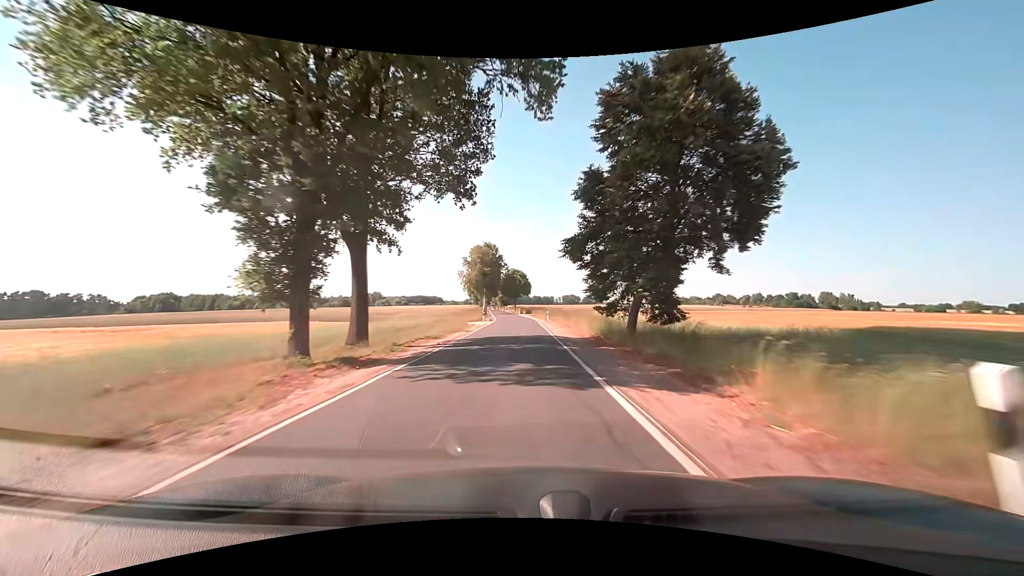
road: tertiary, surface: asphalt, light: Day
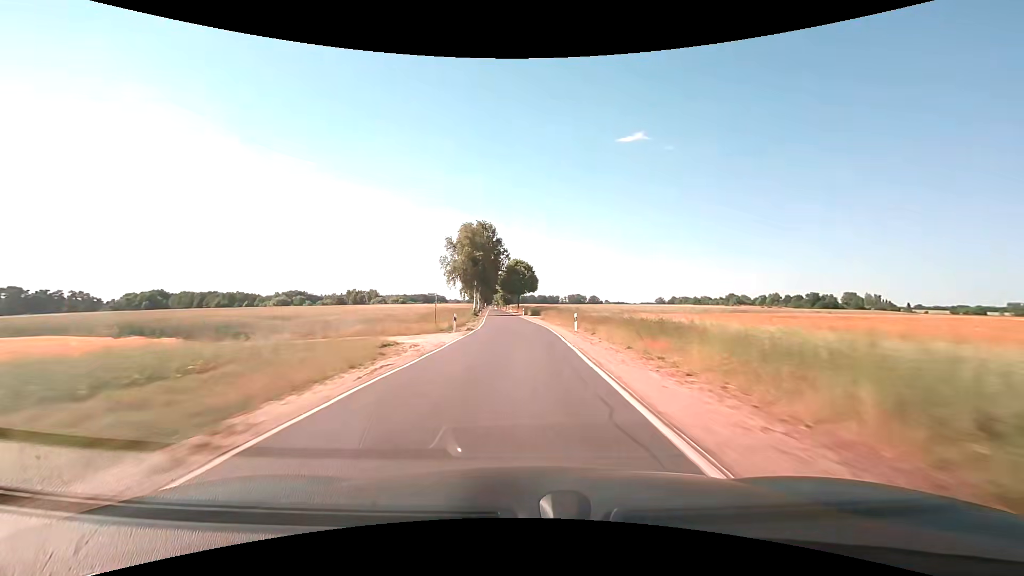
(-0.2, +25.8) m; -1°
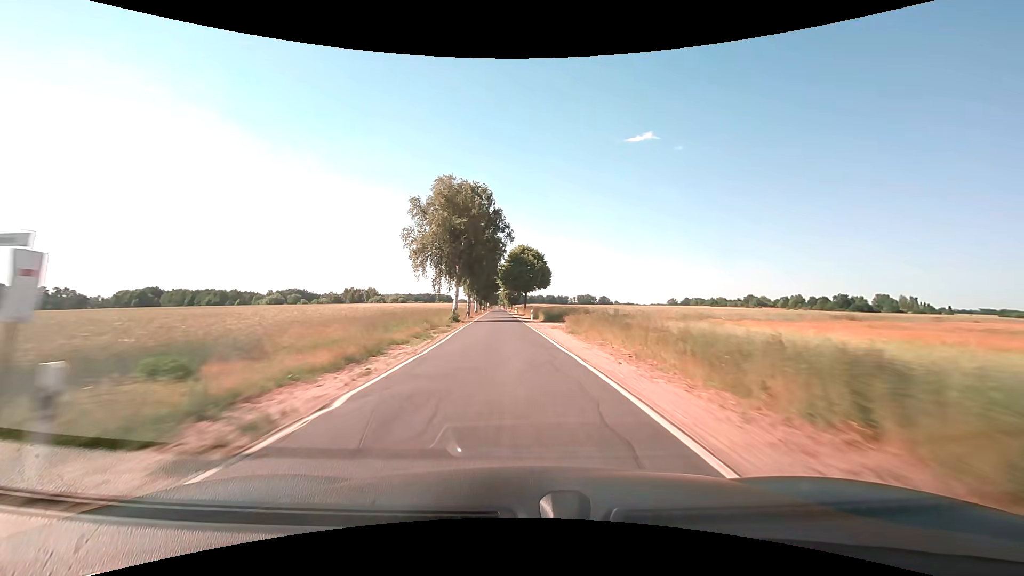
(-0.1, +25.9) m; -1°
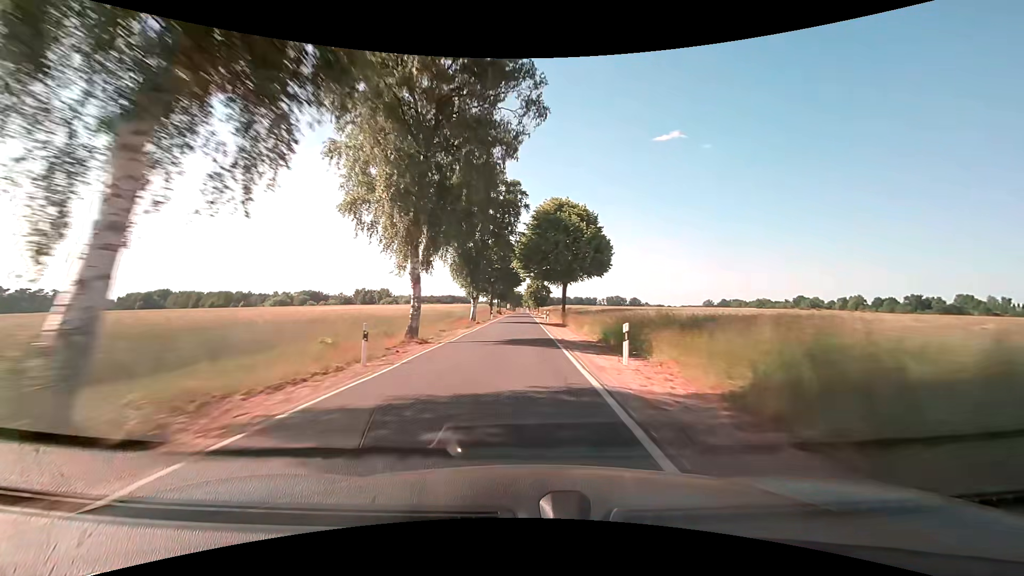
(-1.2, +39.1) m; -3°
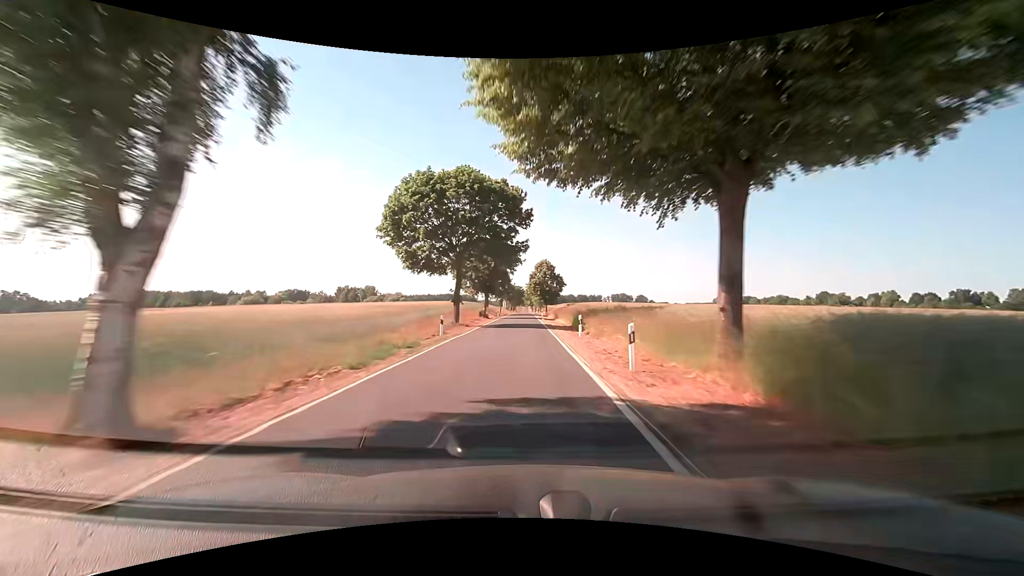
(+0.1, +39.4) m; 0°
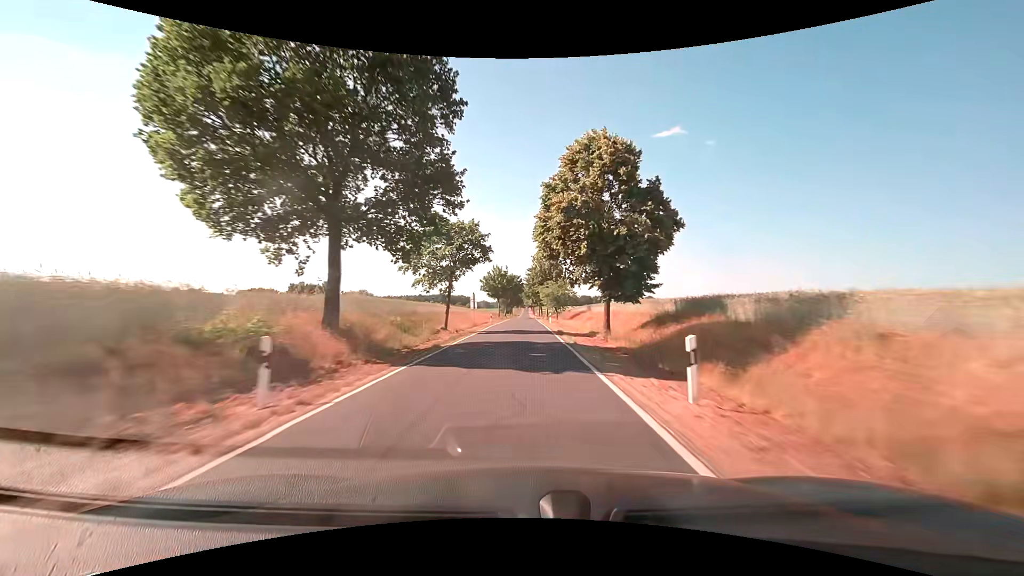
(0.0, +66.8) m; 0°
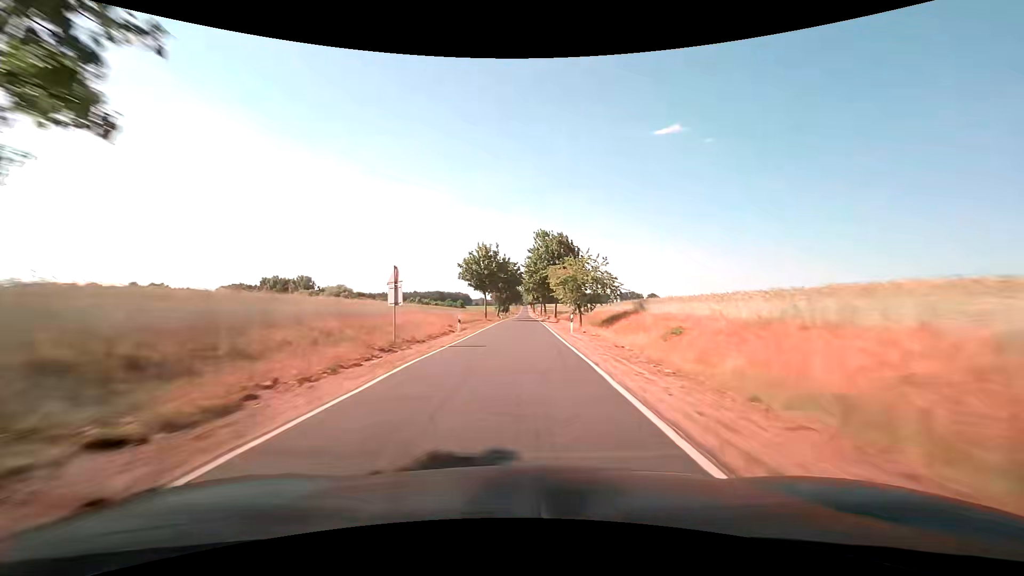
(+0.2, +27.2) m; 0°
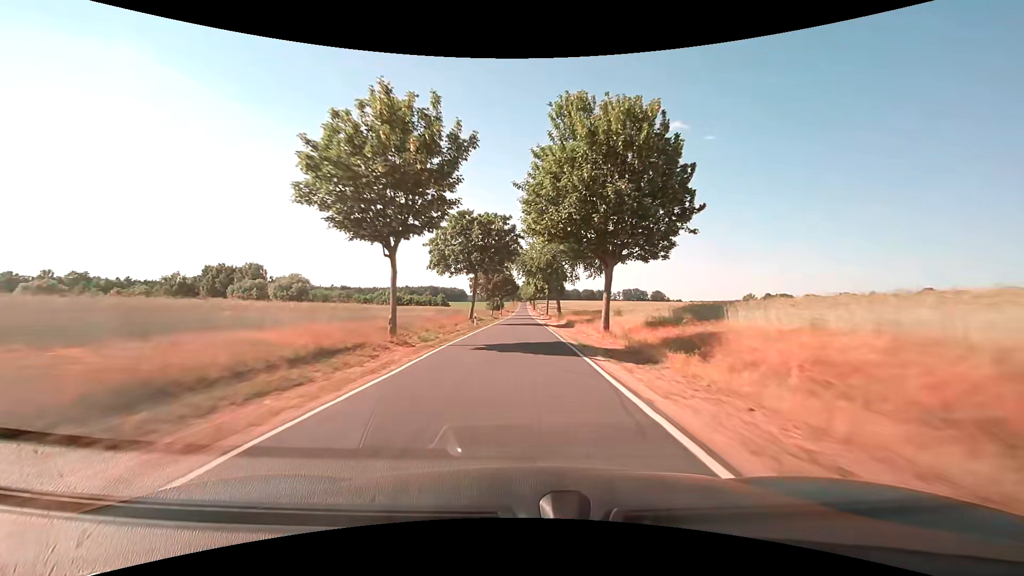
(0.0, +41.2) m; 0°
(0, +10) (0, +20) (0, +30) (0, +40) (0, +50) (0, +60) (0, +70) (0, +80) (0, +90) (0, +100) m
